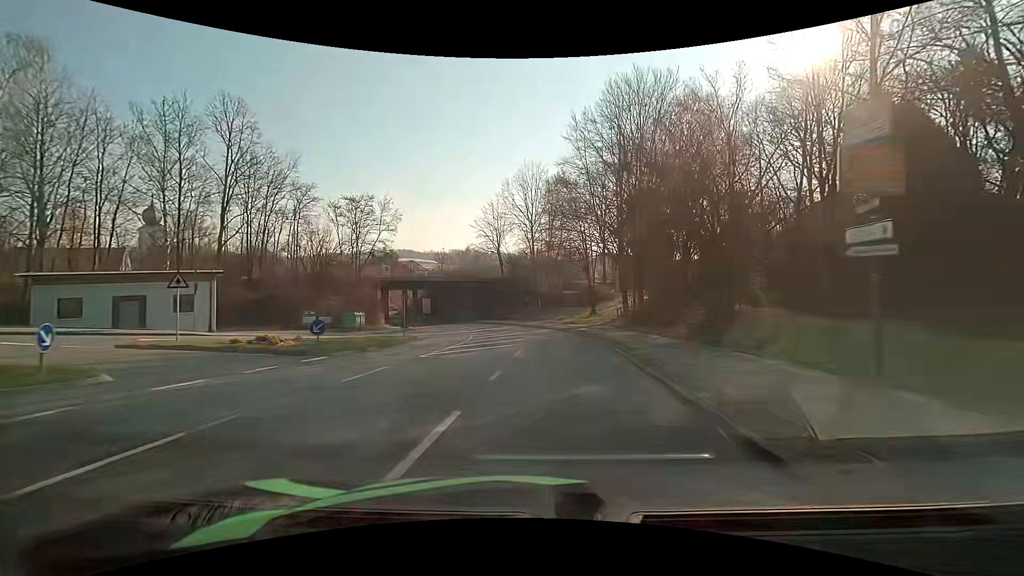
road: unclassified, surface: asphalt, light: Day
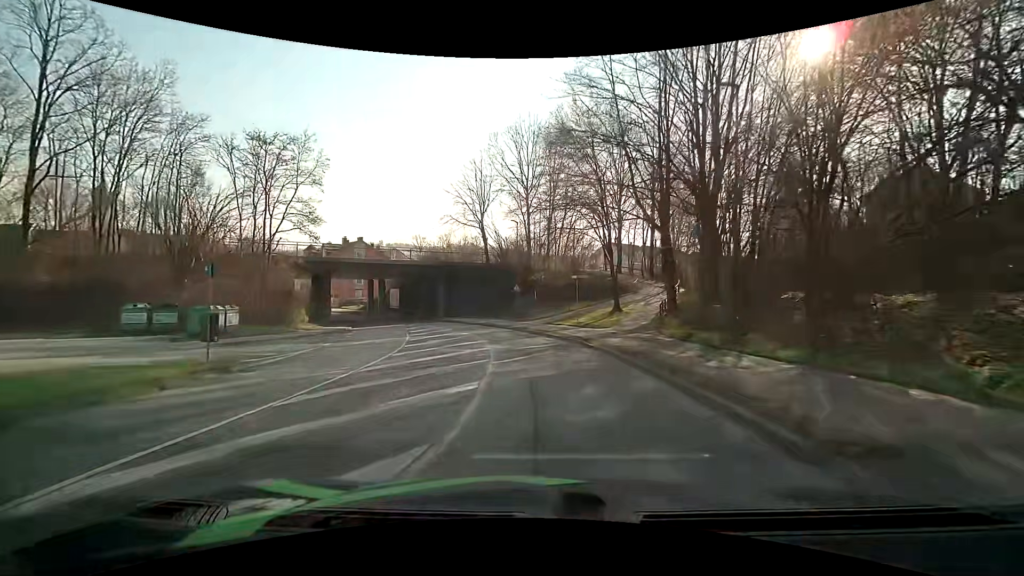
(+0.1, +18.1) m; 0°
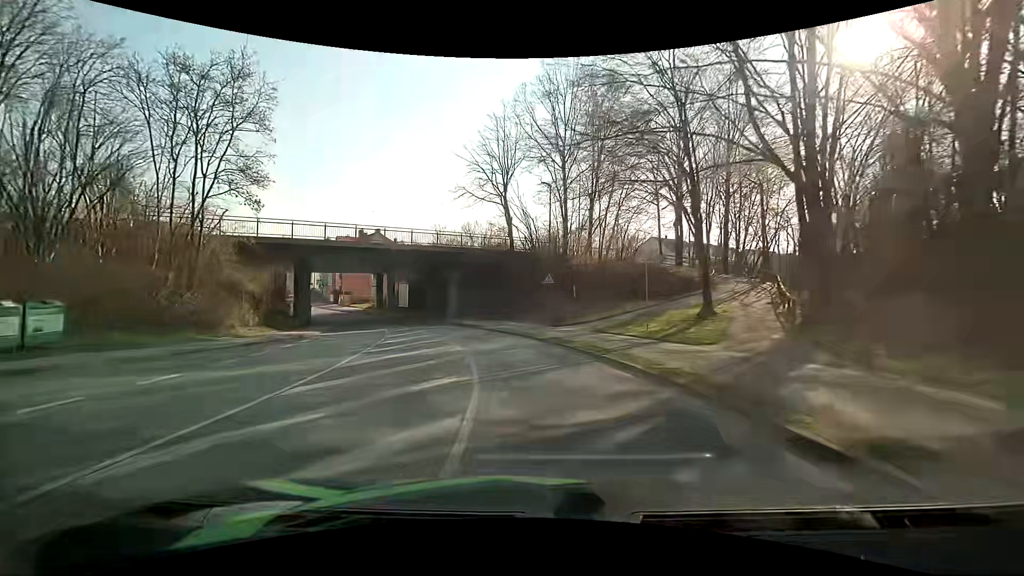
(-0.3, +12.0) m; -3°
(-1, +10) (-2, +20) (-5, +29) (-10, +38) (-15, +47) (-20, +56) (-26, +63) (-32, +71) (-38, +79) (-44, +88) m
